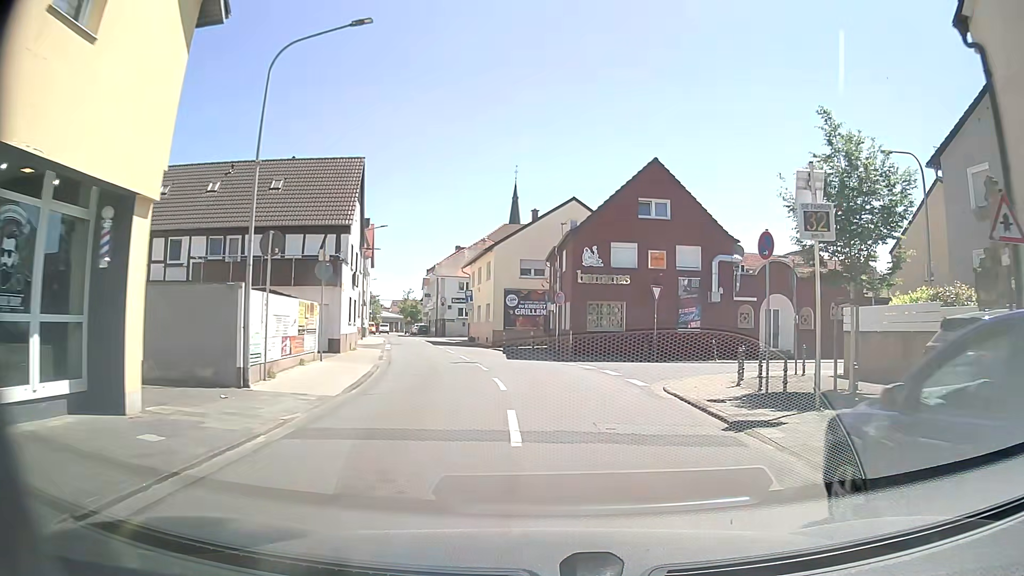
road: tertiary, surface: asphalt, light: Day
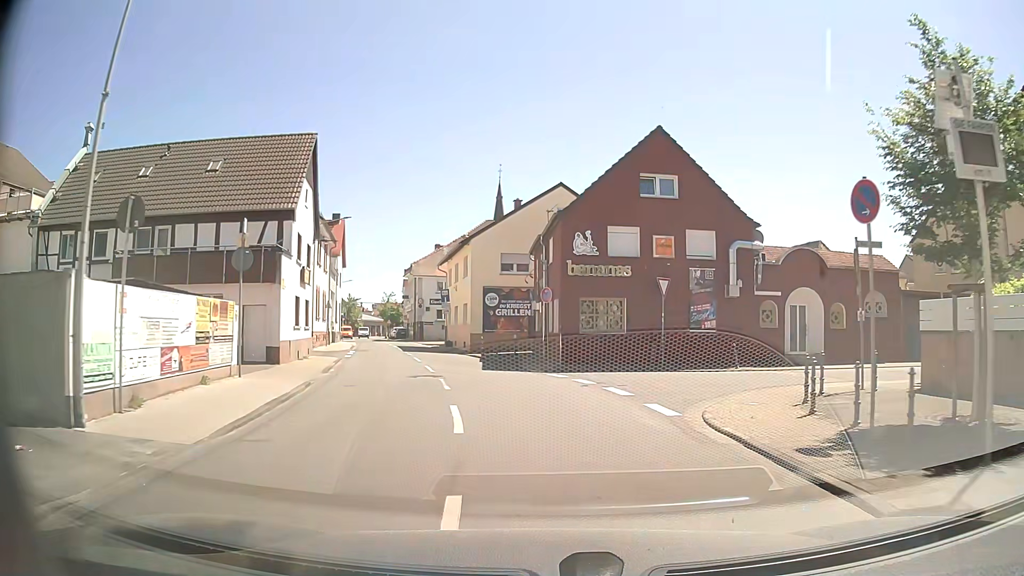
(0.0, +5.1) m; 0°
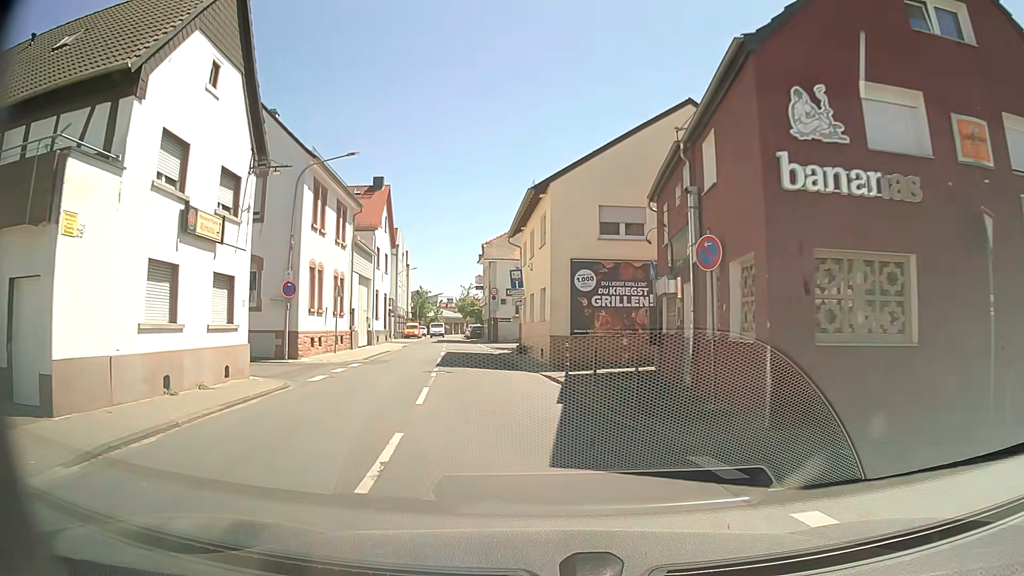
(-0.7, +14.9) m; -7°
